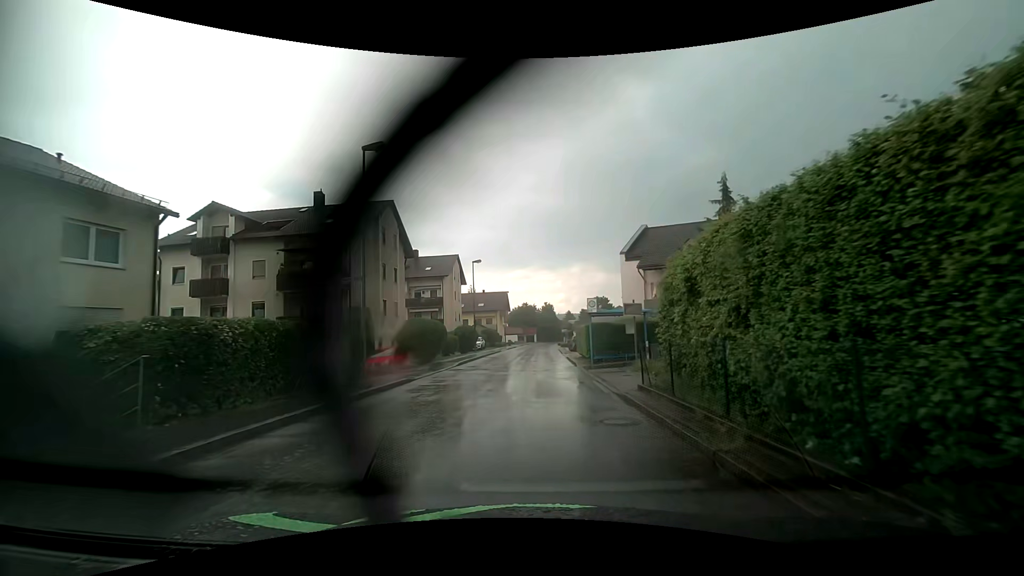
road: unclassified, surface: asphalt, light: Day
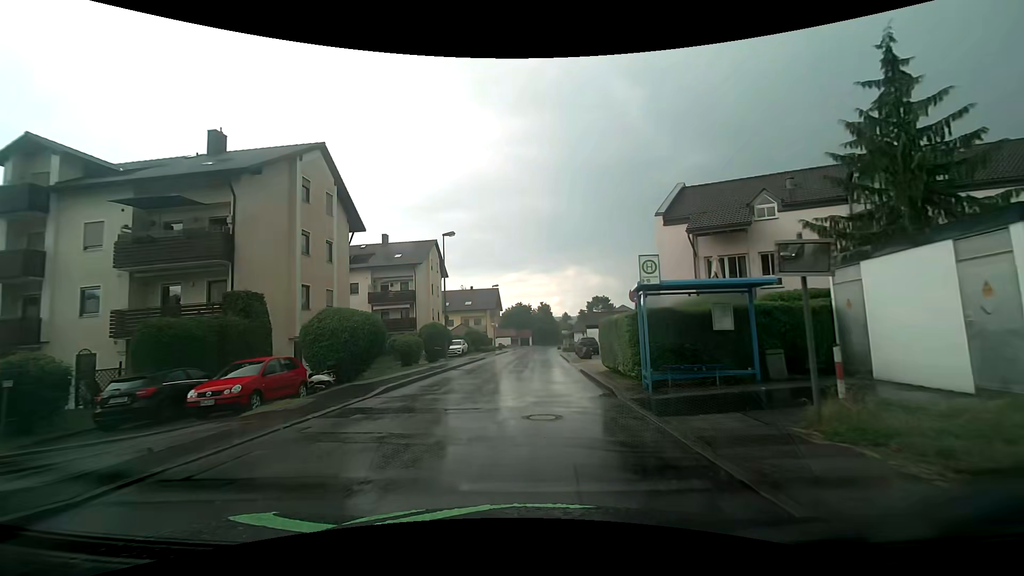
(+0.1, +12.6) m; 0°
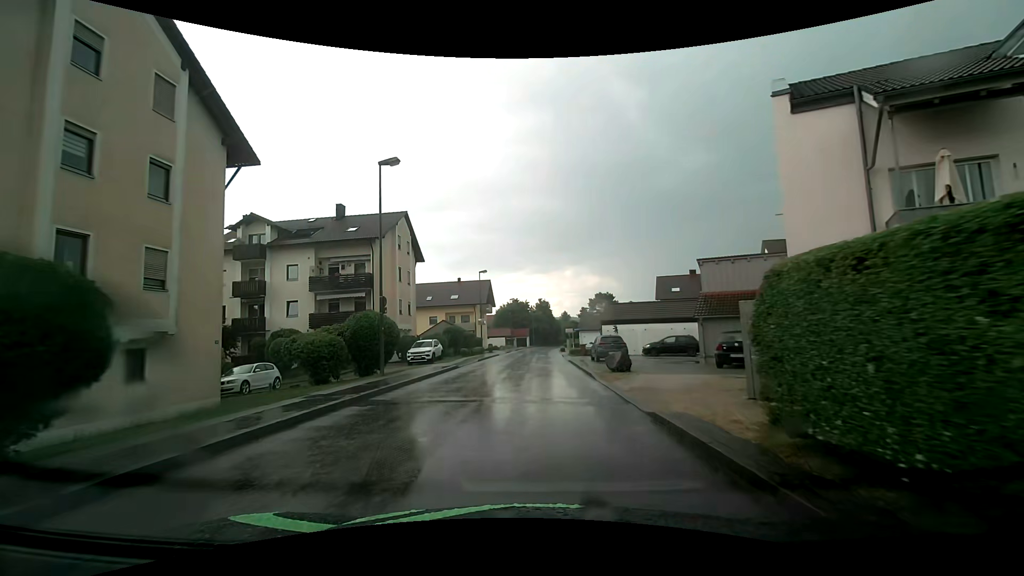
(+0.1, +13.1) m; +1°
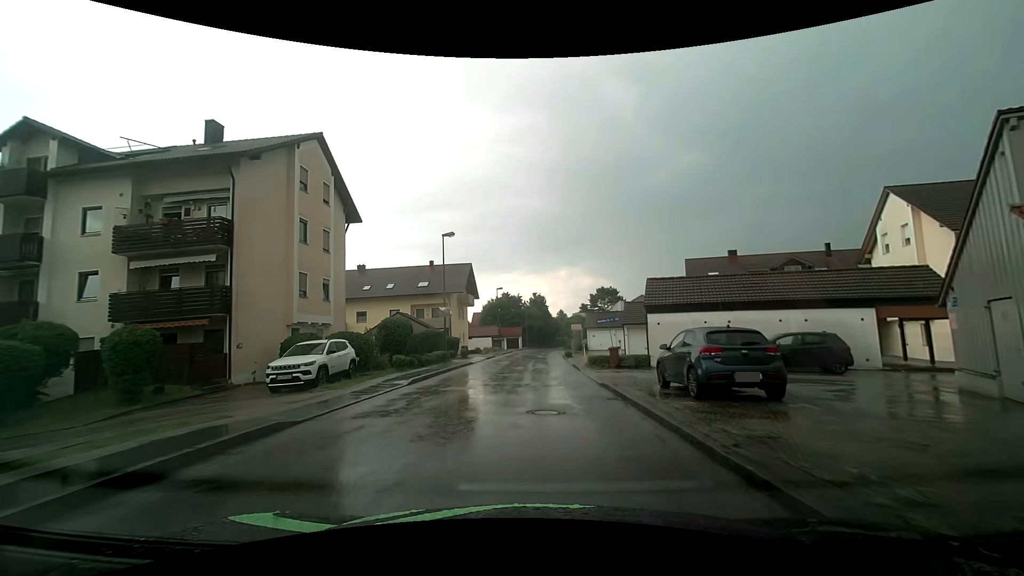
(+0.1, +17.4) m; +1°
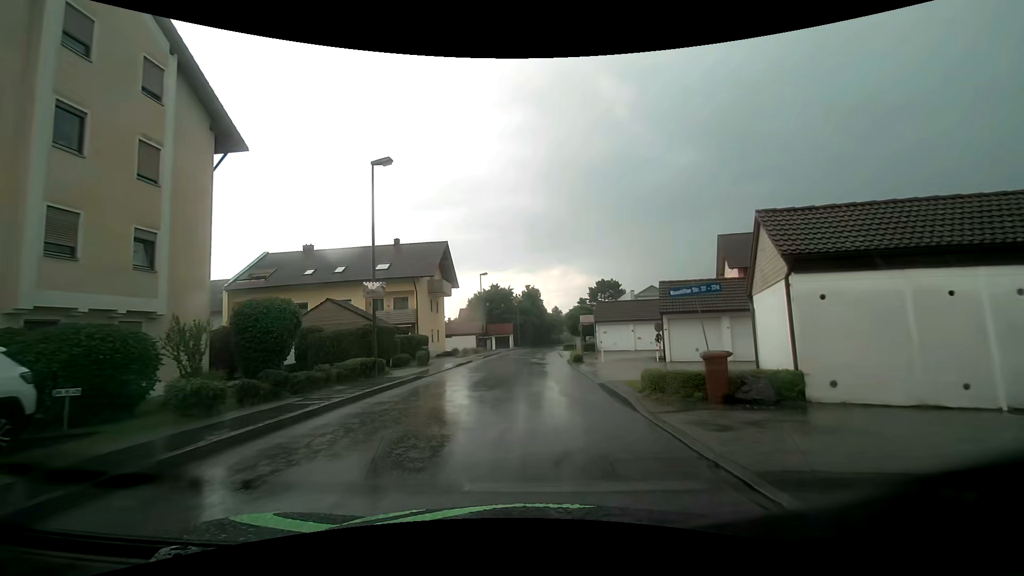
(+0.1, +12.9) m; +1°
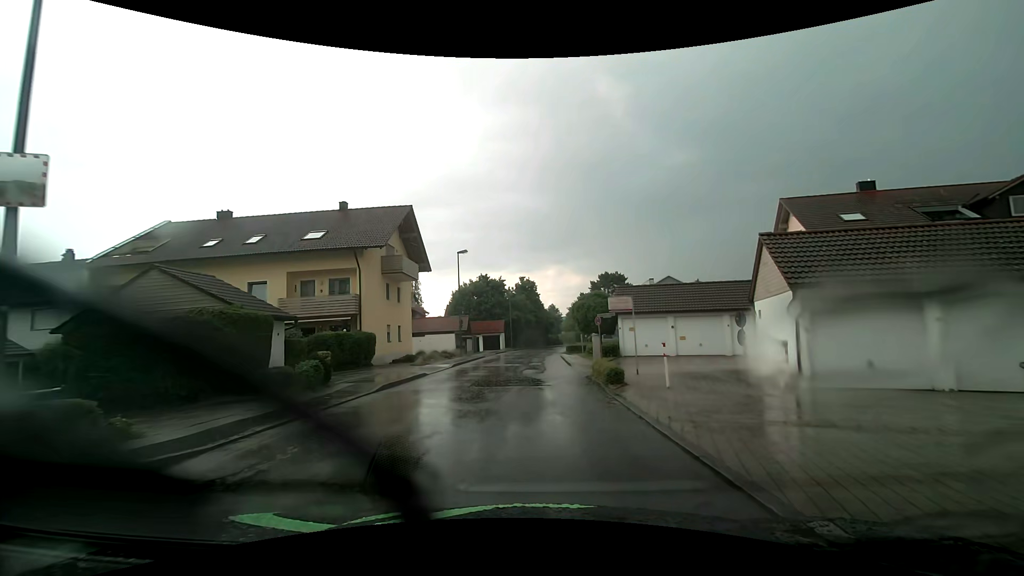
(+0.1, +12.8) m; +1°
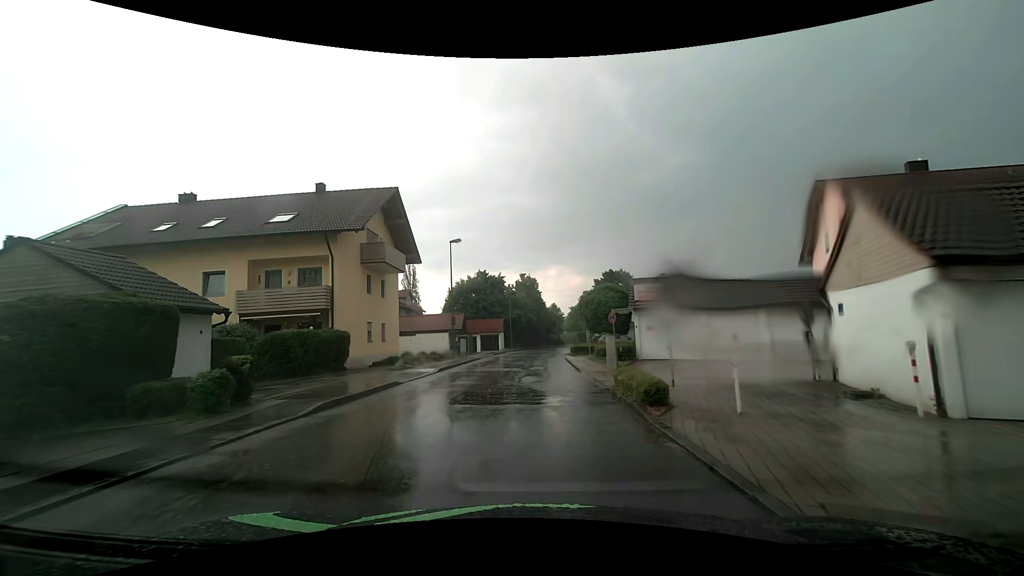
(0.0, +4.2) m; 0°
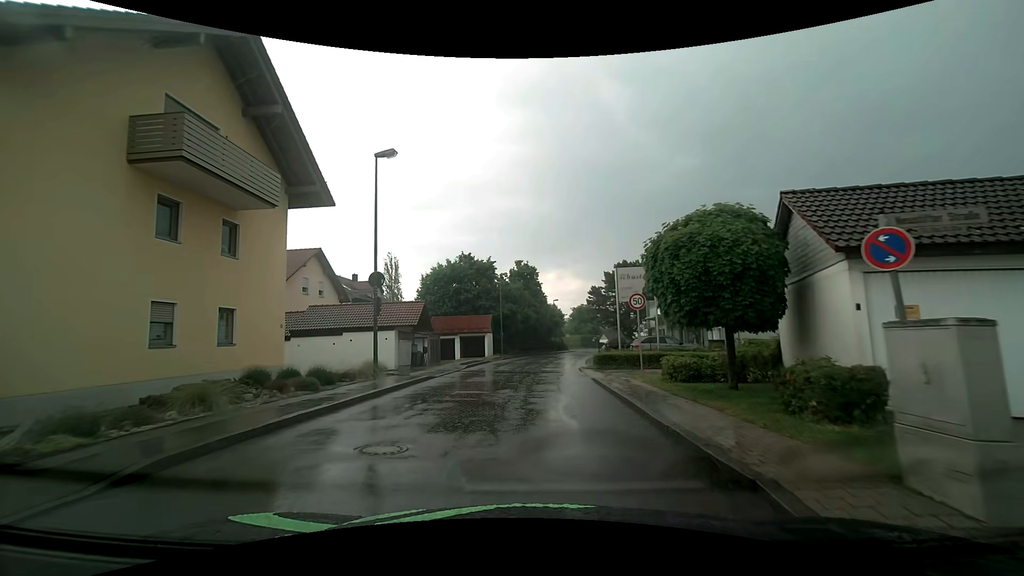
(+0.1, +16.5) m; +1°
(0, +10) (0, +20) (+1, +30) (+2, +40) (+3, +50) (+5, +60) (+7, +69) (+10, +79) (+11, +89) (+12, +99) m
